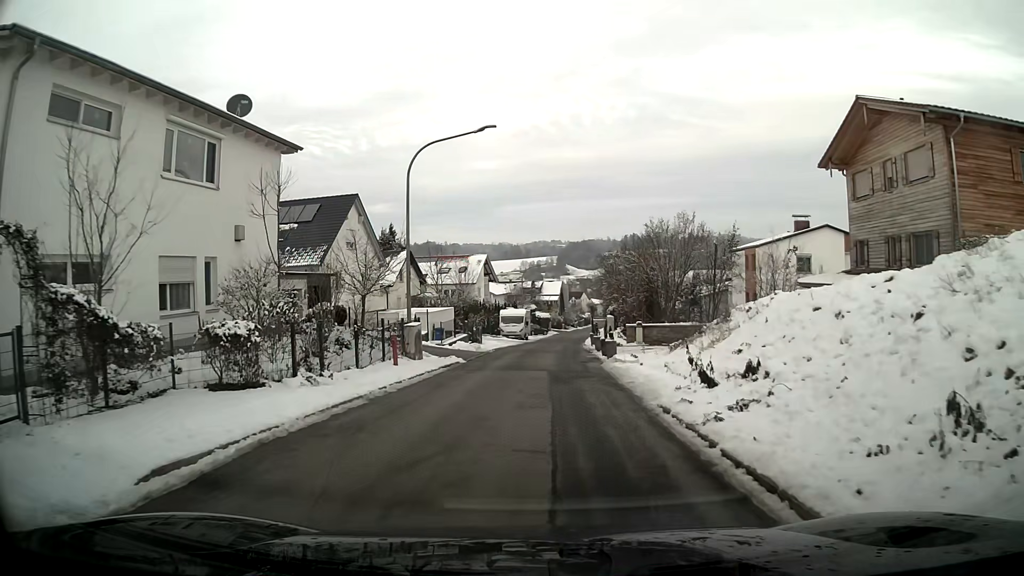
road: residential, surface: asphalt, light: Day
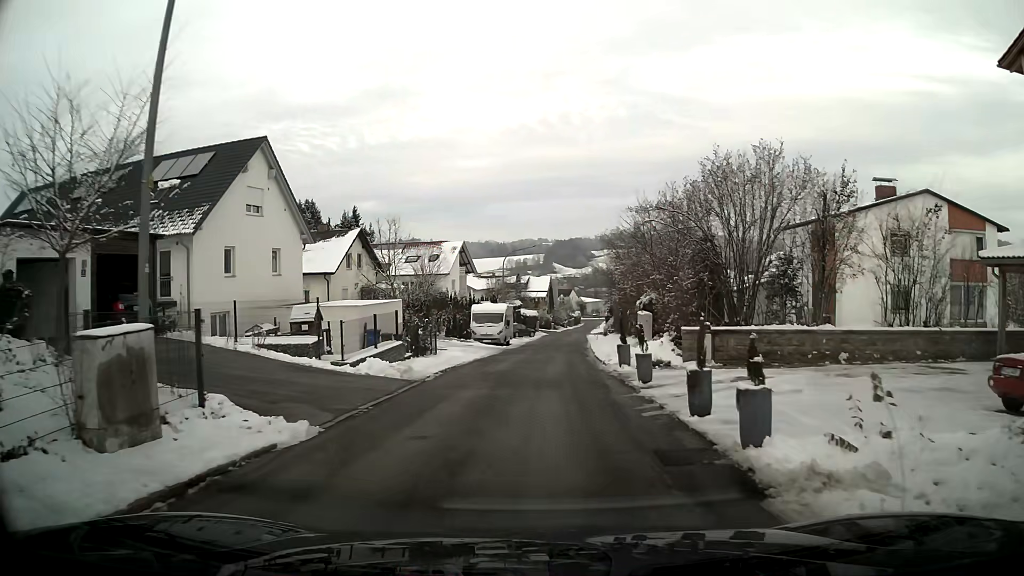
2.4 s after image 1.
(+0.1, +15.4) m; +1°
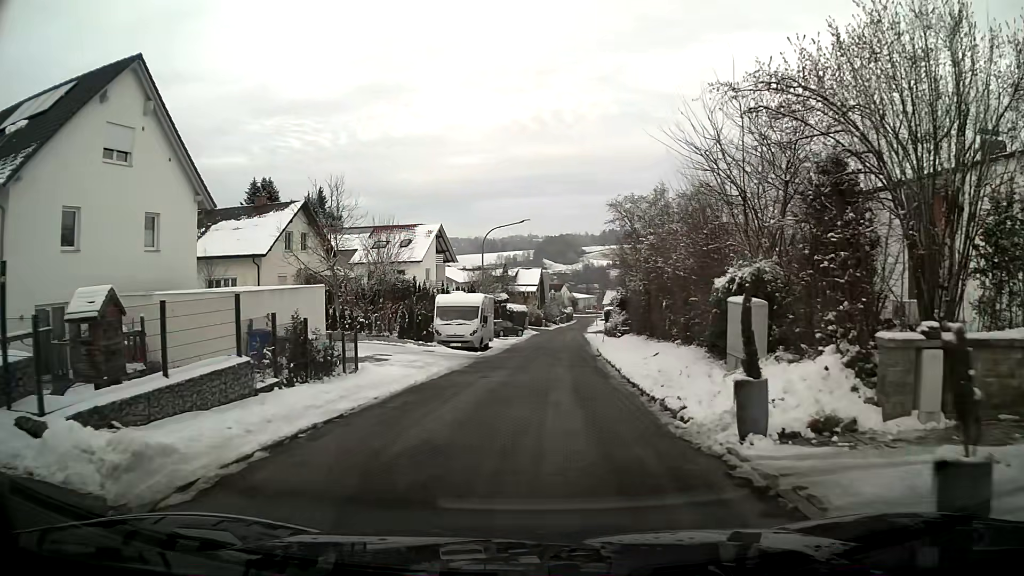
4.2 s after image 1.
(+0.1, +11.7) m; +1°
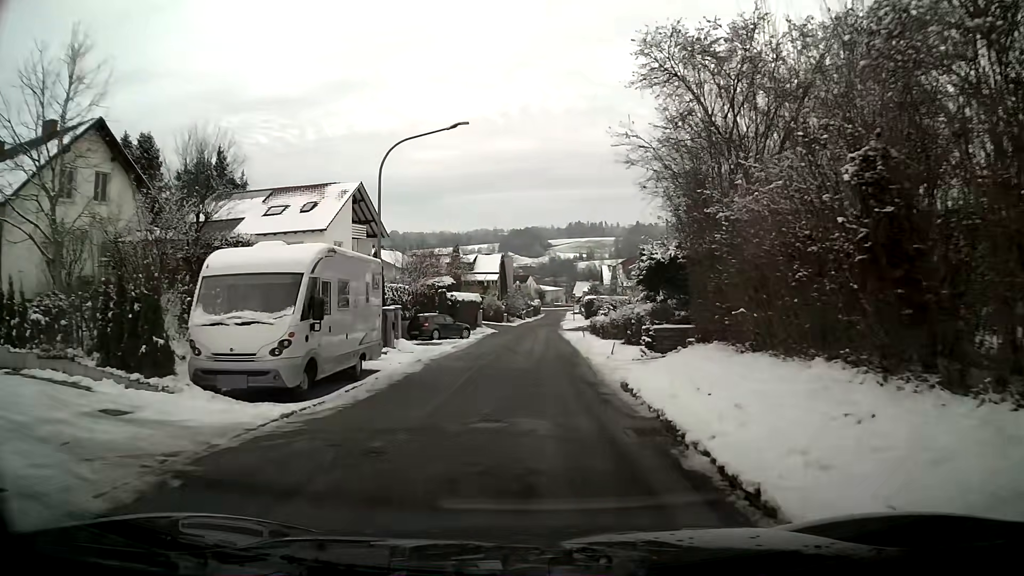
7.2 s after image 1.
(+0.7, +20.0) m; +3°
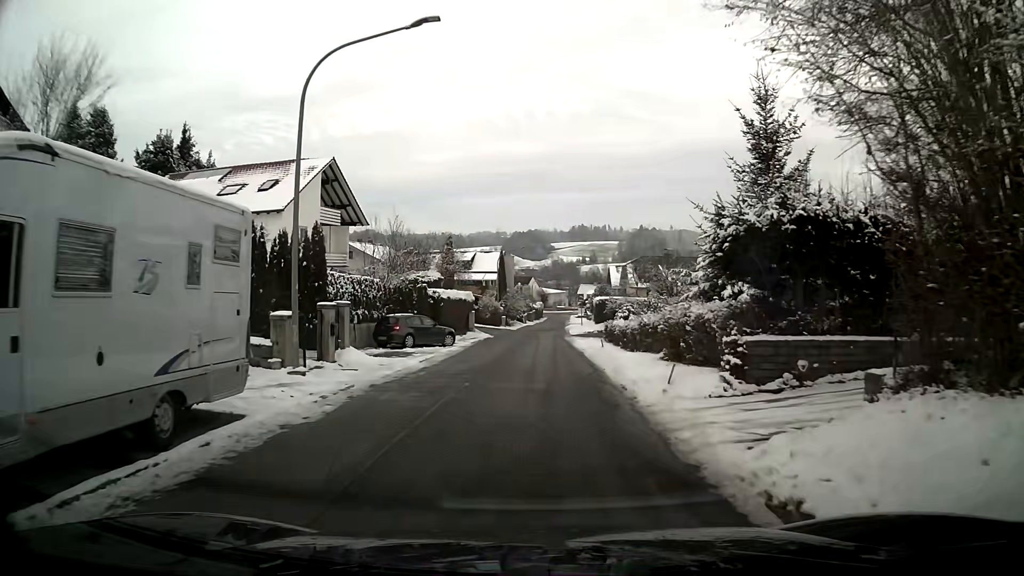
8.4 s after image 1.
(0.0, +8.3) m; 0°
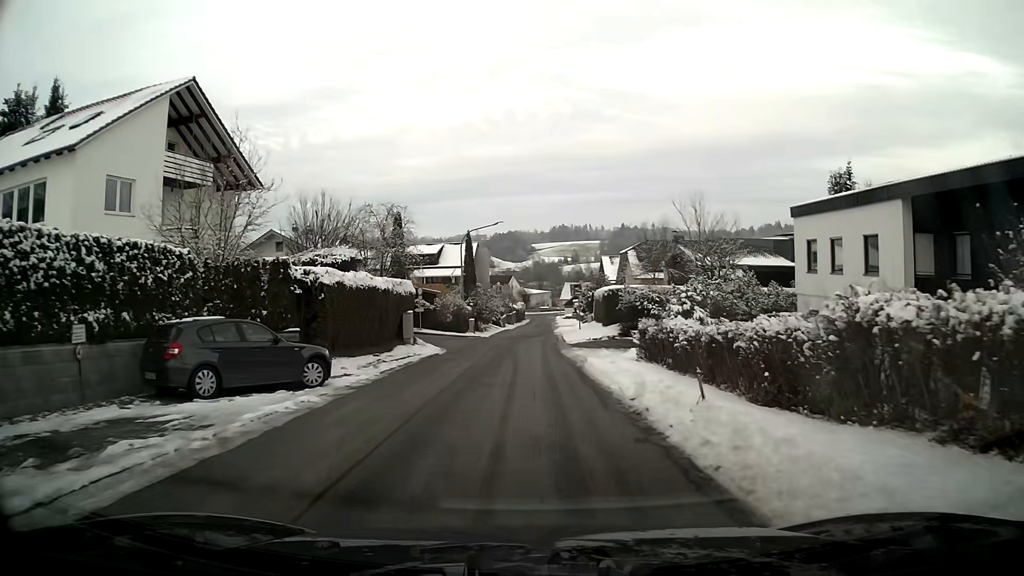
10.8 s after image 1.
(+0.2, +17.1) m; +1°
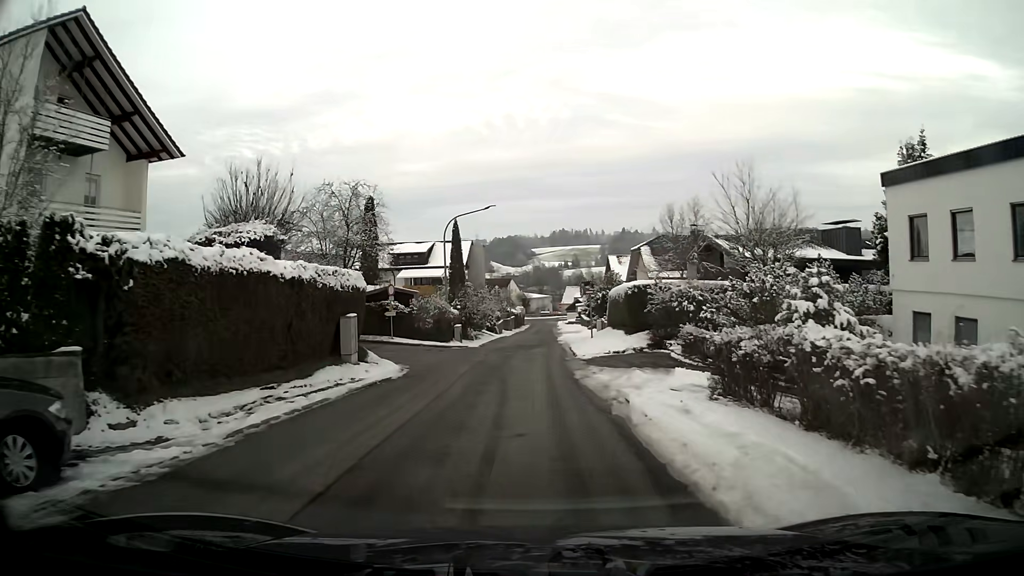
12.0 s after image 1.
(0.0, +8.6) m; 0°
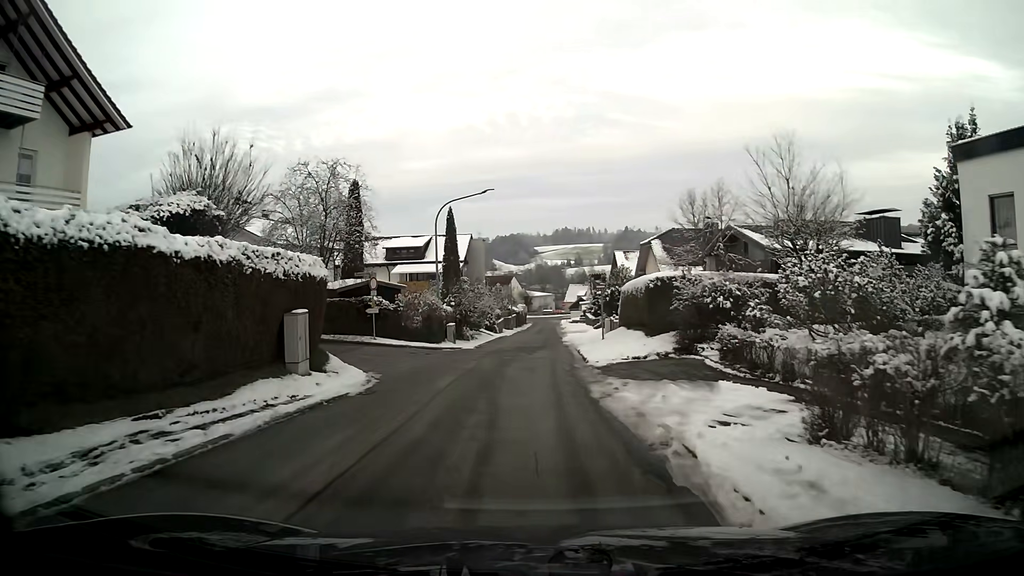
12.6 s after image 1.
(0.0, +4.3) m; 0°
